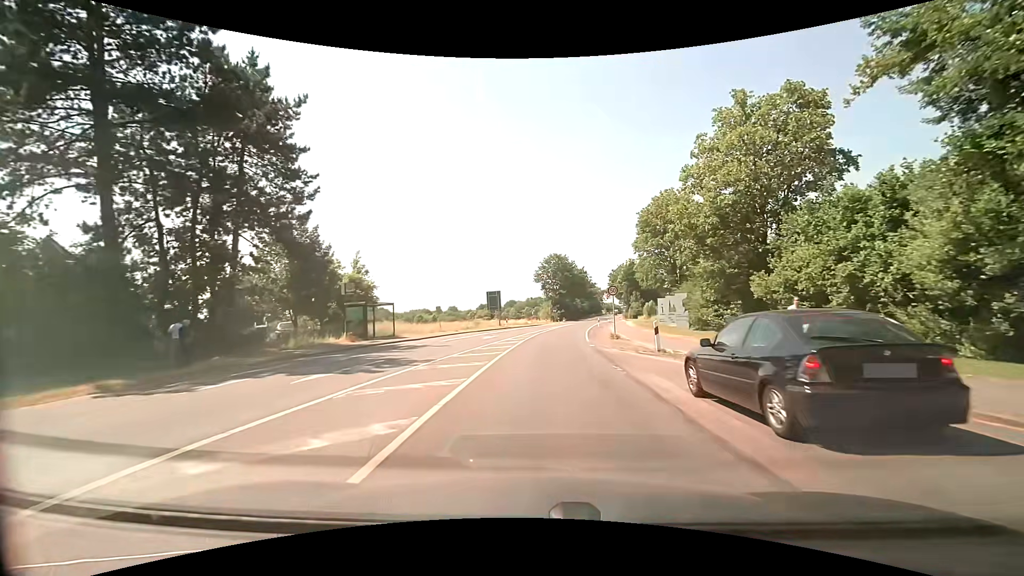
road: secondary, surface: asphalt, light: Day
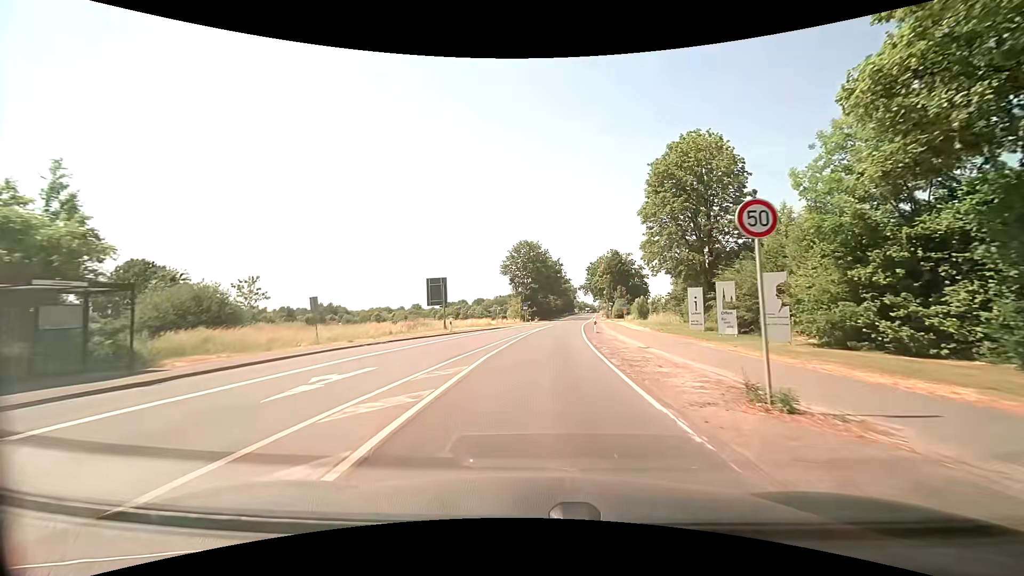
(+0.5, +21.8) m; +3°
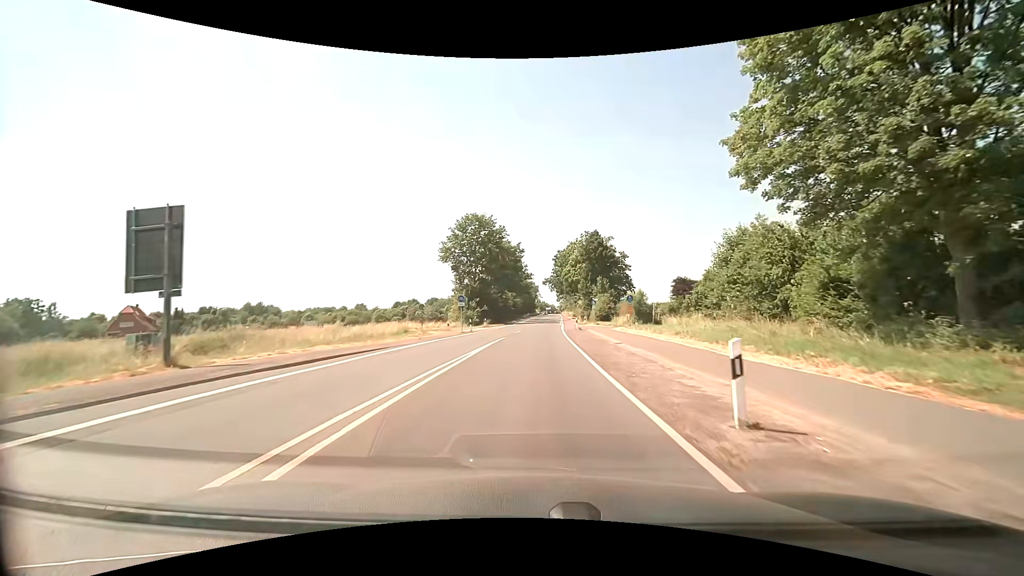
(+1.4, +30.6) m; +5°
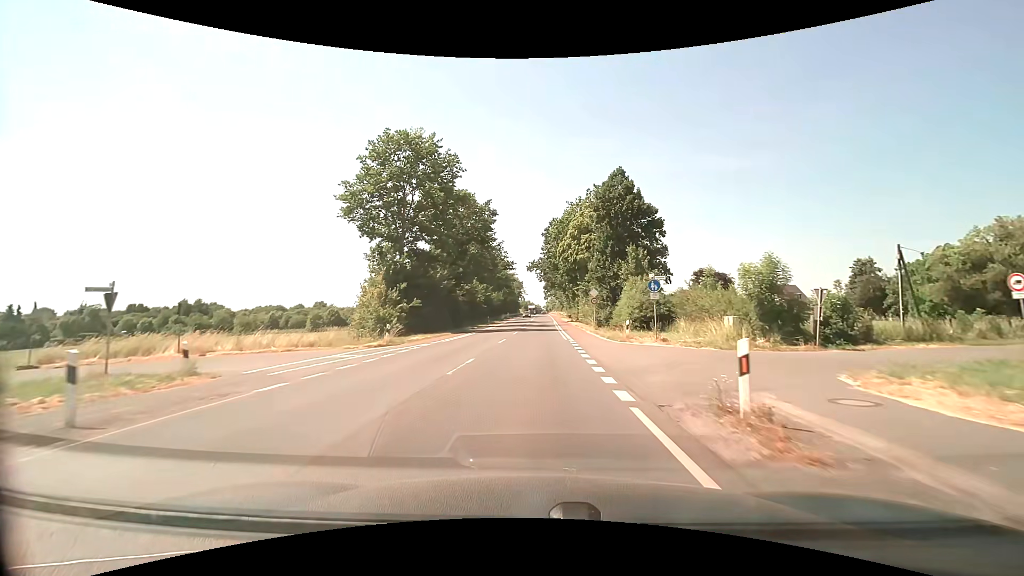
(+0.9, +37.4) m; +2°
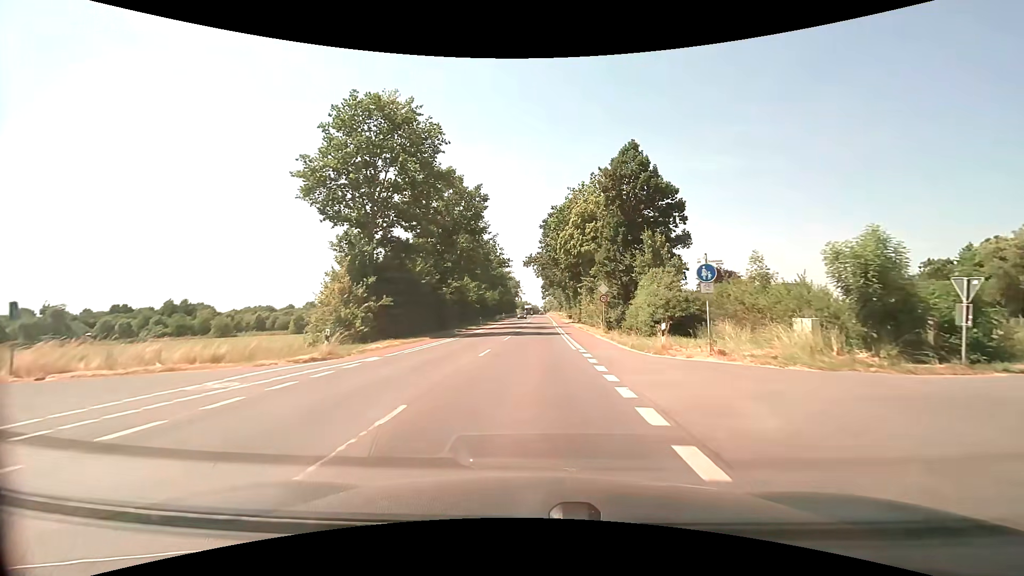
(0.0, +7.7) m; 0°
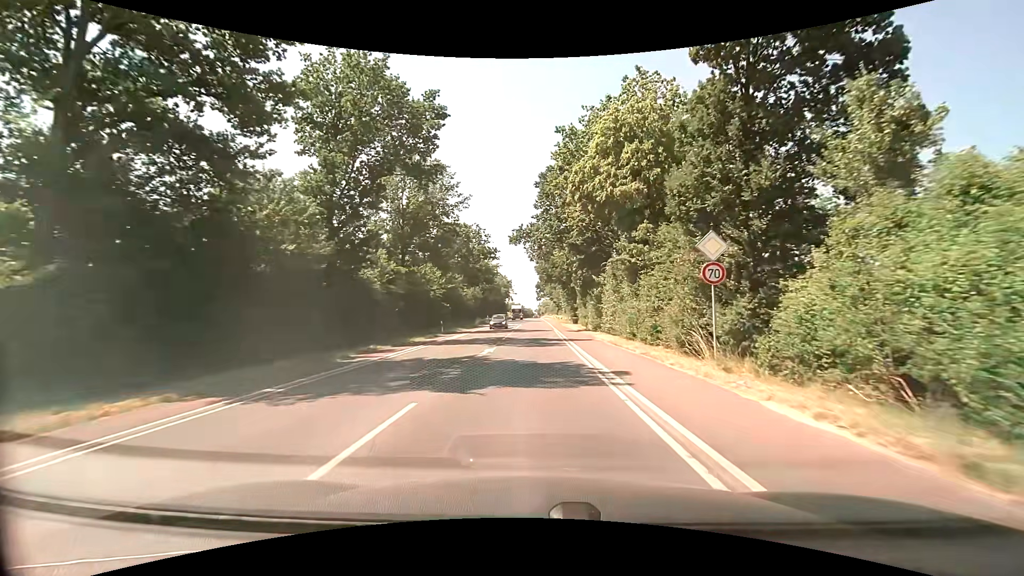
(+0.1, +24.2) m; 0°
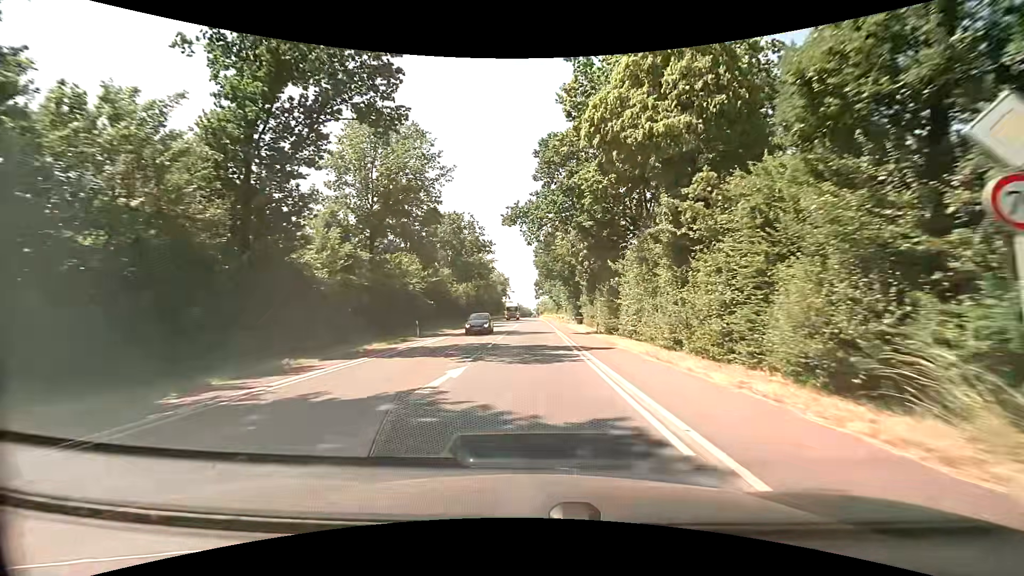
(+0.1, +8.6) m; +1°
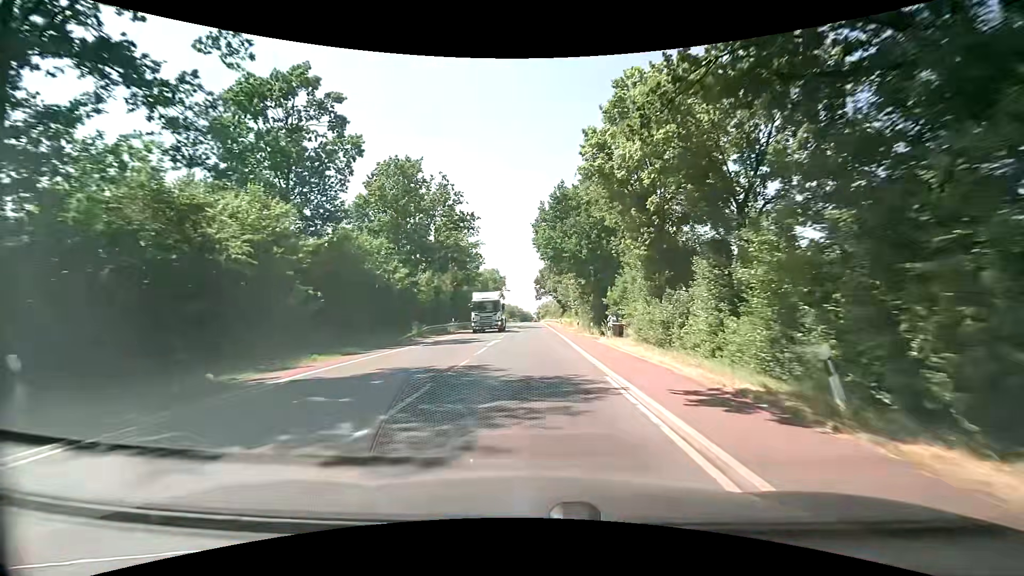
(0.0, +27.1) m; +1°
(0, +10) (0, +20) (-1, +30) (-1, +40) (-1, +50) (-1, +60) (-1, +70) (-1, +80) (-1, +90) (-1, +100) m
